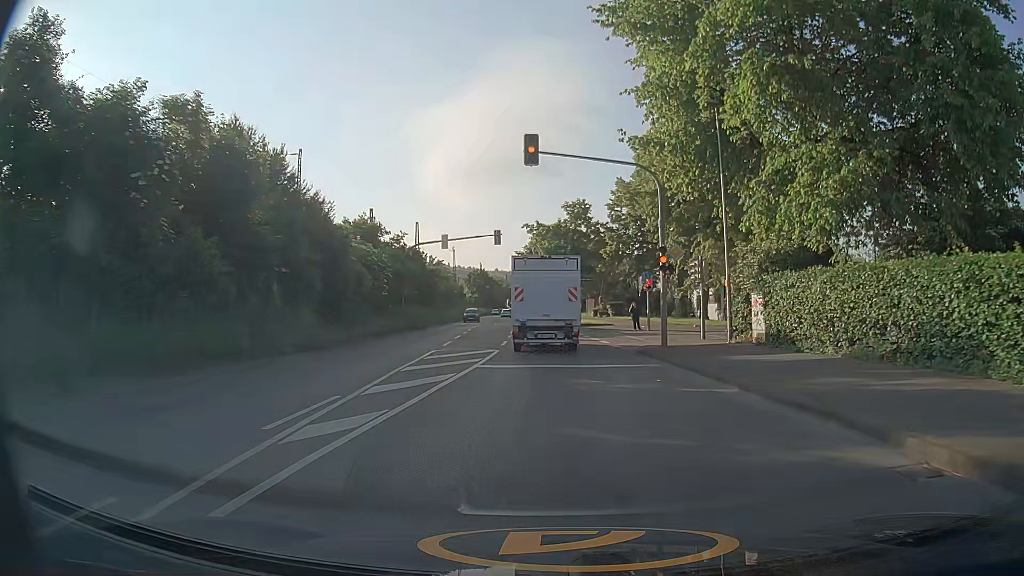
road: secondary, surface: asphalt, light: Day
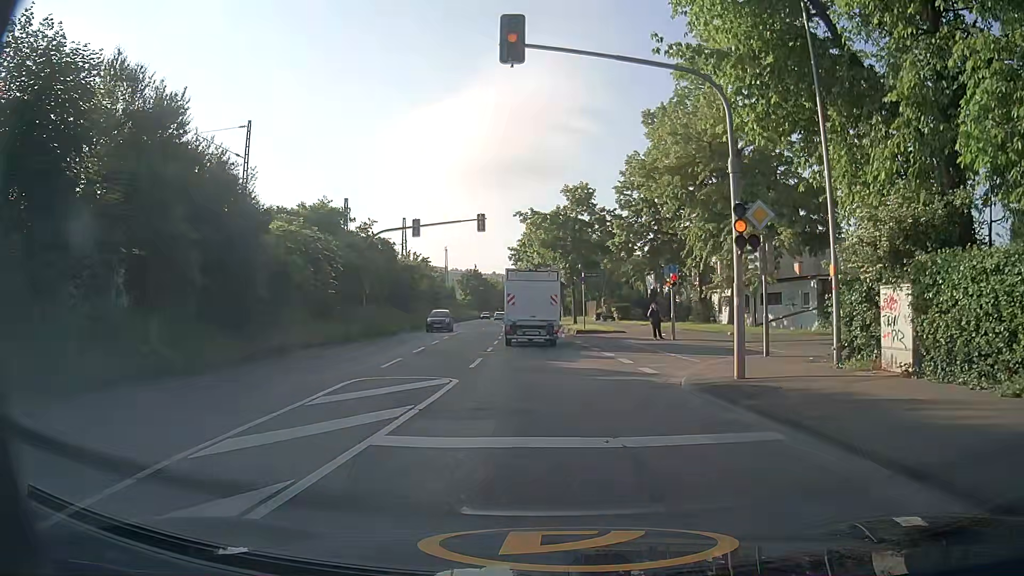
(0.0, +8.3) m; +1°
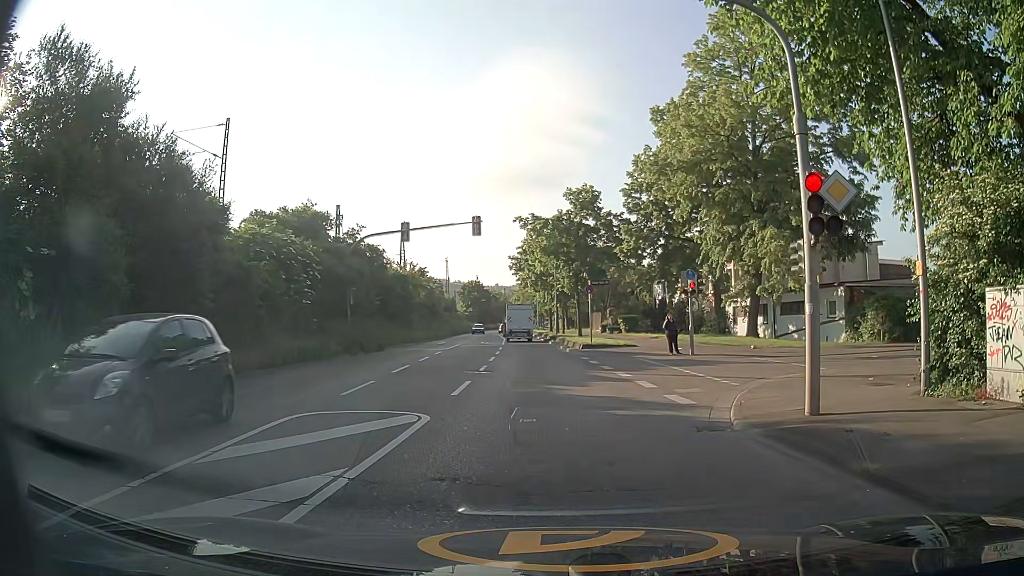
(0.0, +3.1) m; 0°
(0, +10) (-1, +20) (-2, +30) (-2, +40) (-3, +50) (-4, +60) (-5, +70) (-5, +80) (-7, +90) (-8, +100) m
